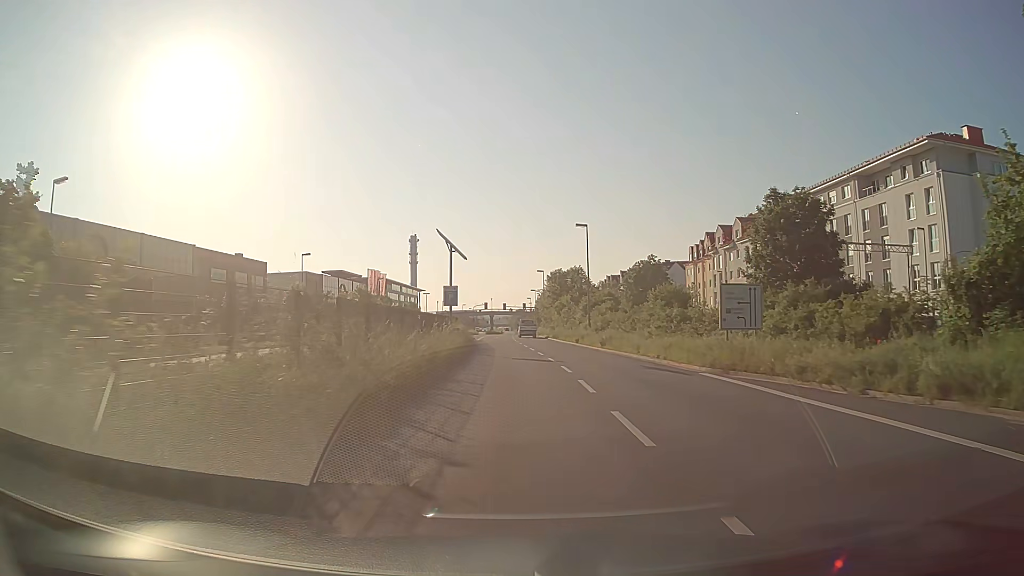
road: primary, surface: asphalt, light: Day
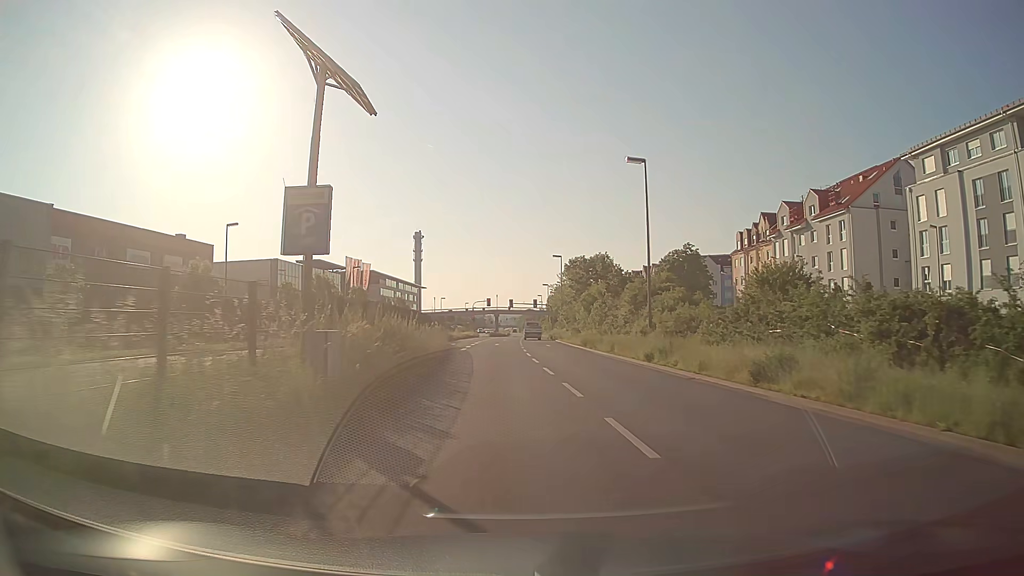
(-0.2, +24.6) m; -1°
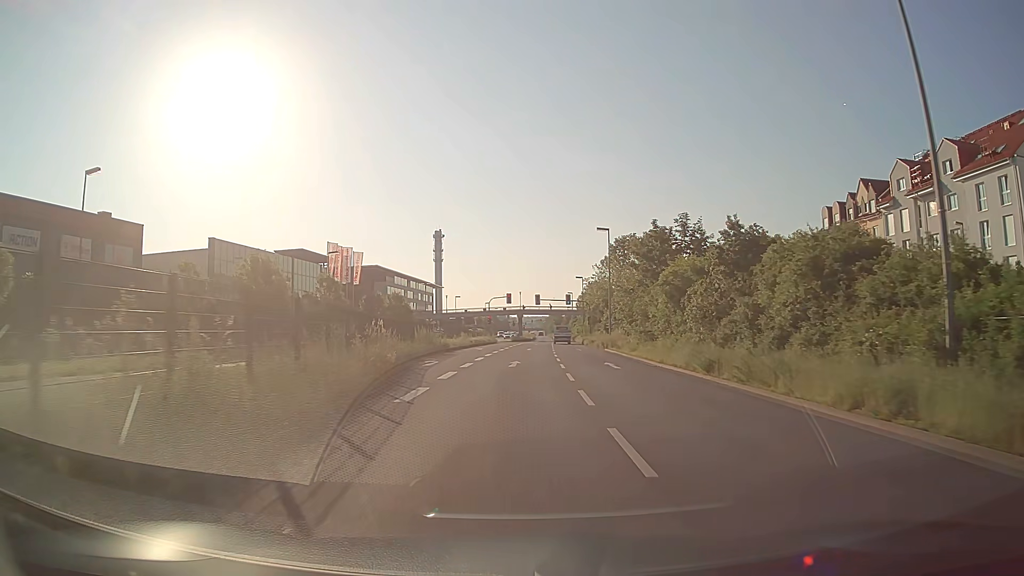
(-0.4, +24.7) m; -2°
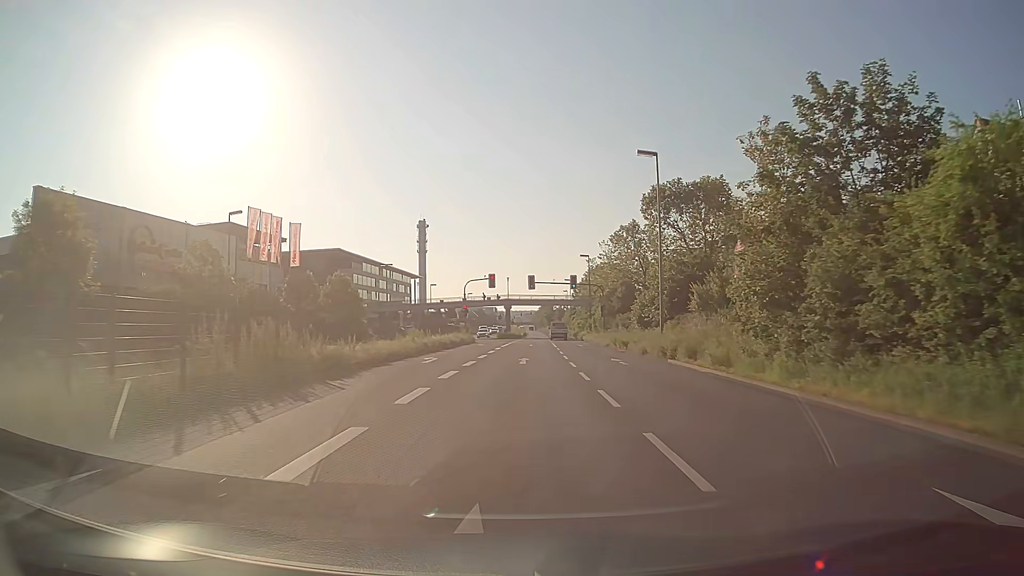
(+0.1, +24.7) m; +1°
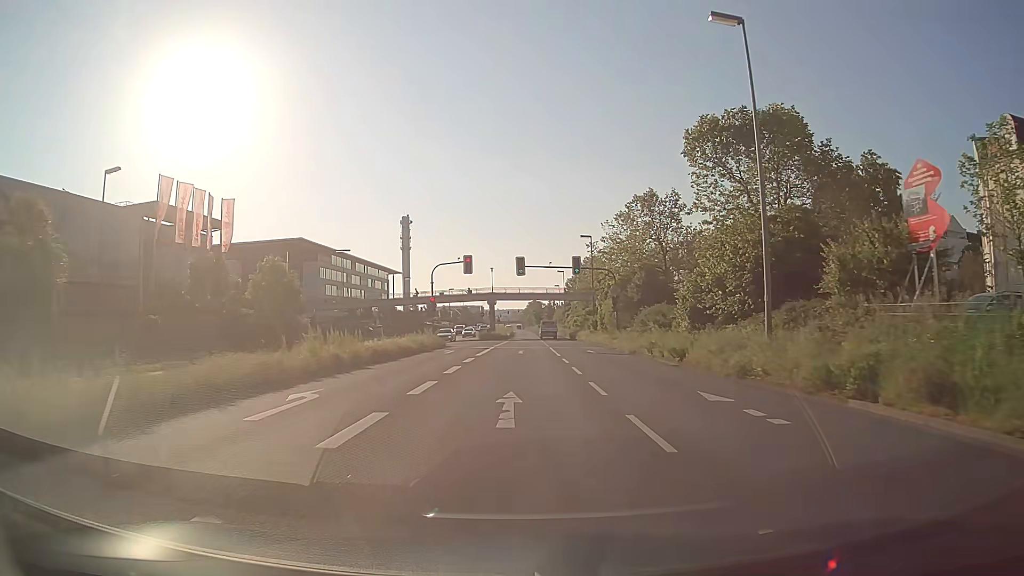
(+0.1, +16.2) m; +1°
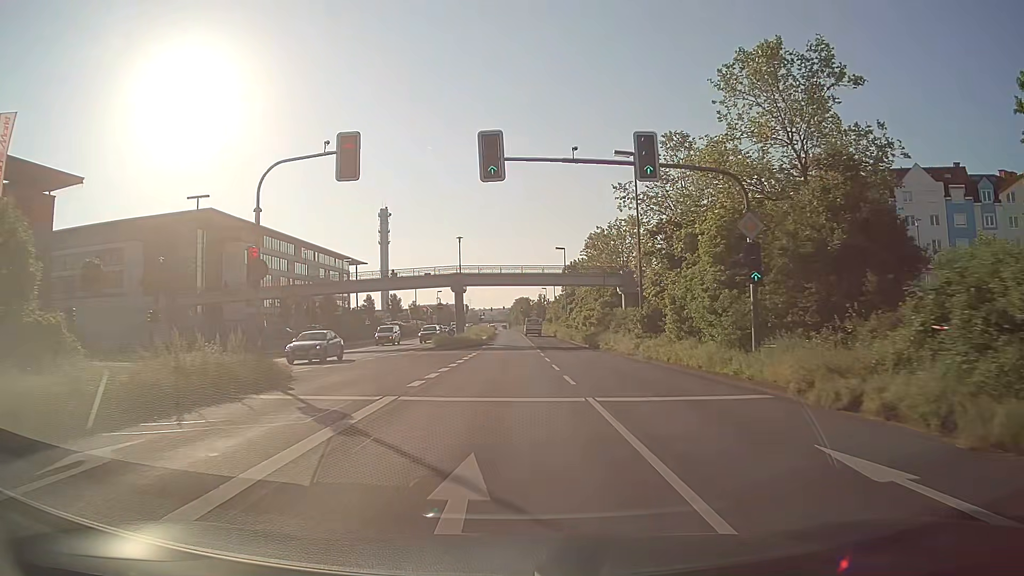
(+0.6, +31.8) m; +1°
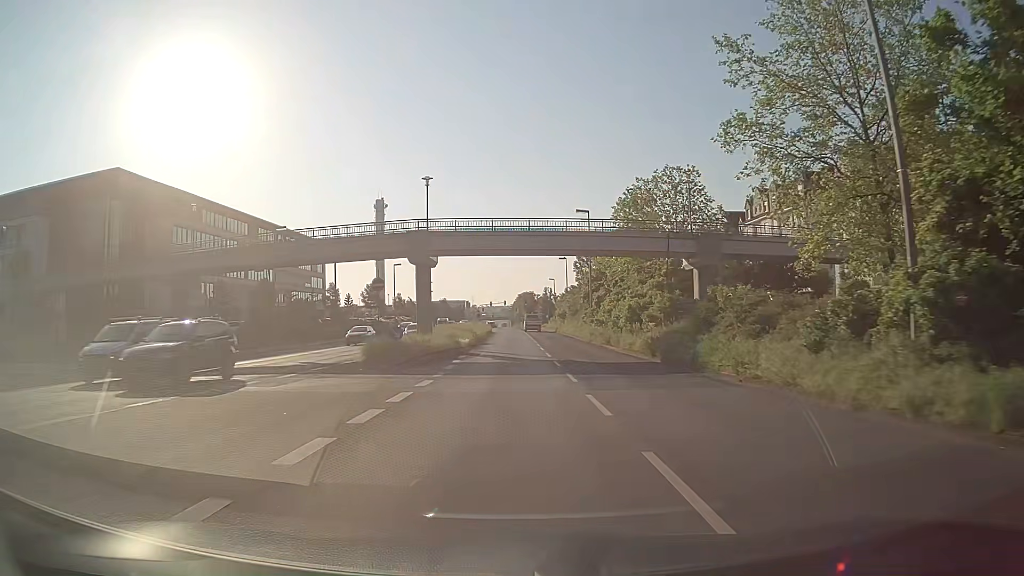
(0.0, +24.1) m; 0°
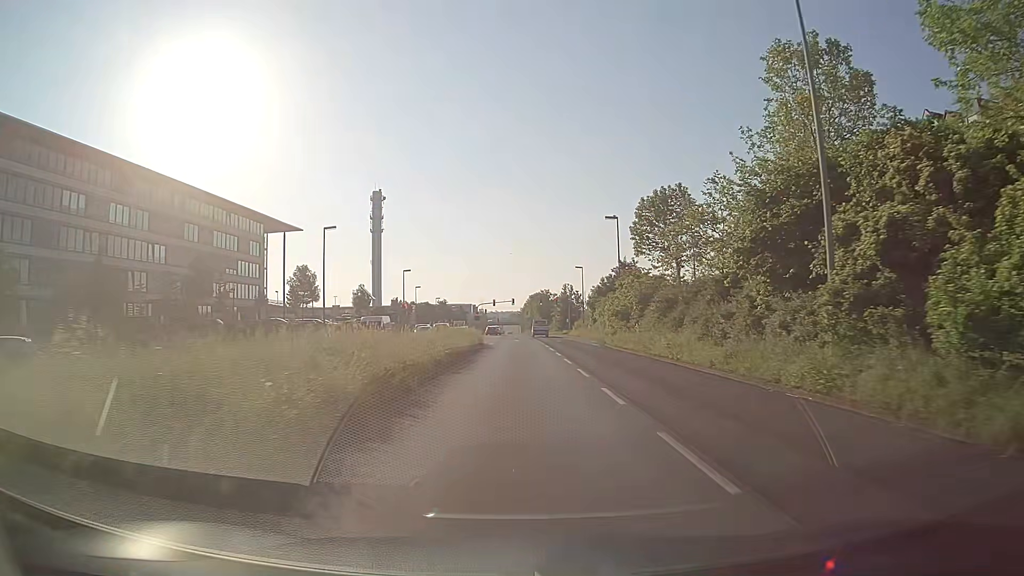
(-0.2, +41.2) m; -1°
(0, +10) (0, +20) (0, +30) (0, +40) (0, +50) (0, +60) (+1, +70) (+1, +80) (+1, +90) (+1, +100) m
